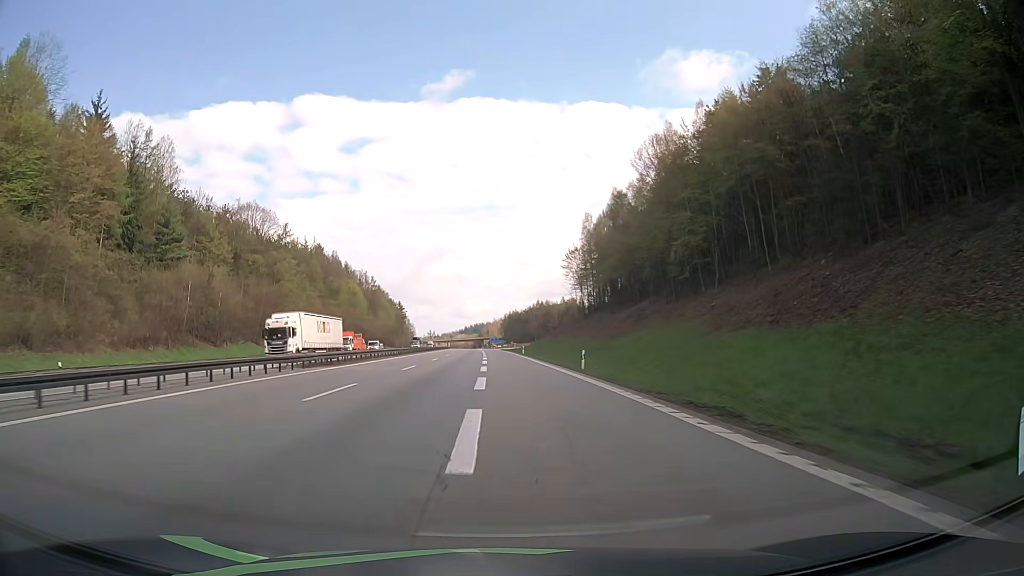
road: motorway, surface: asphalt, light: Day
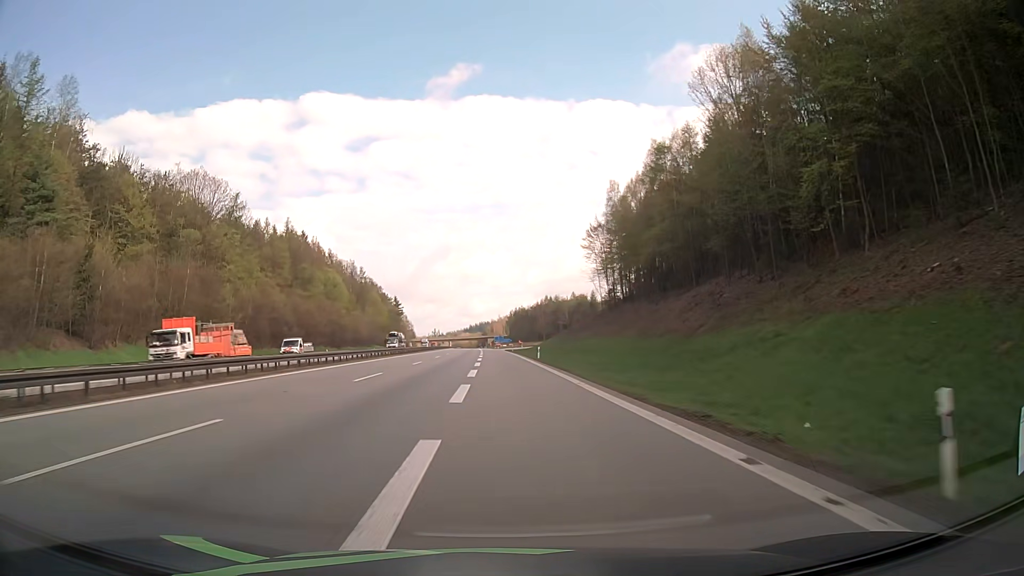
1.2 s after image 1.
(-0.2, +27.7) m; -1°
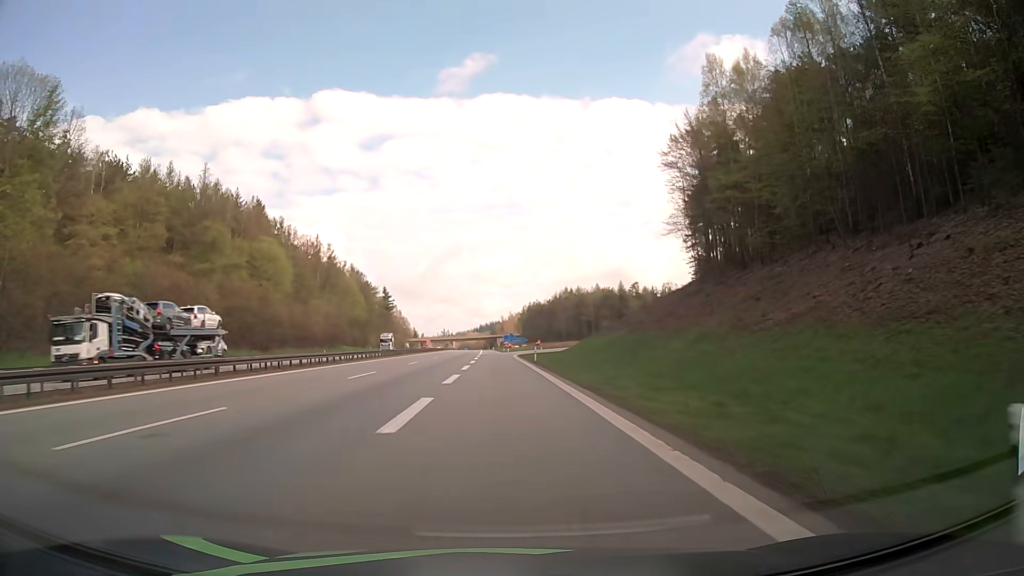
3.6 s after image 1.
(-0.2, +51.9) m; -1°
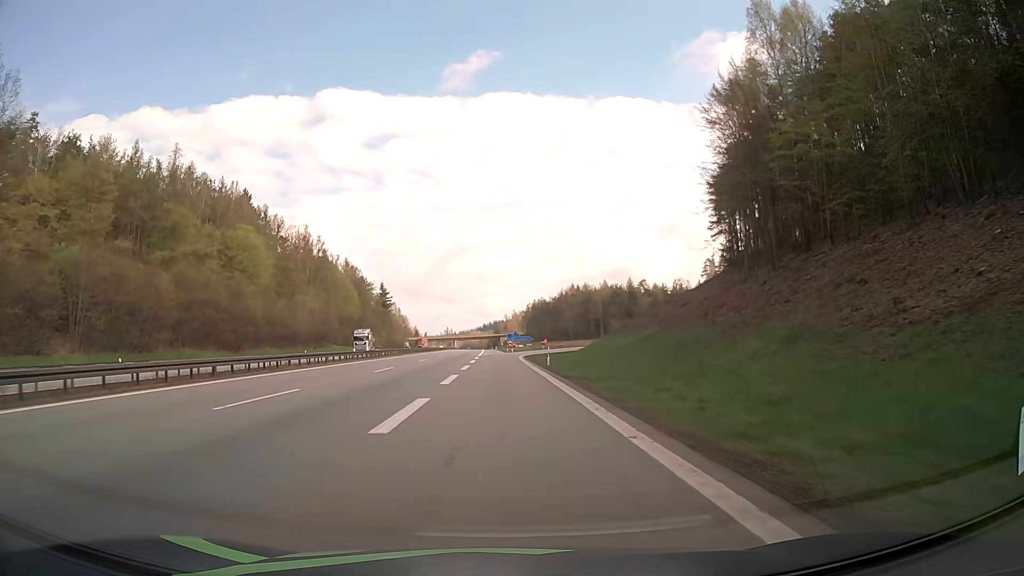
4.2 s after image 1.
(0.0, +12.3) m; 0°
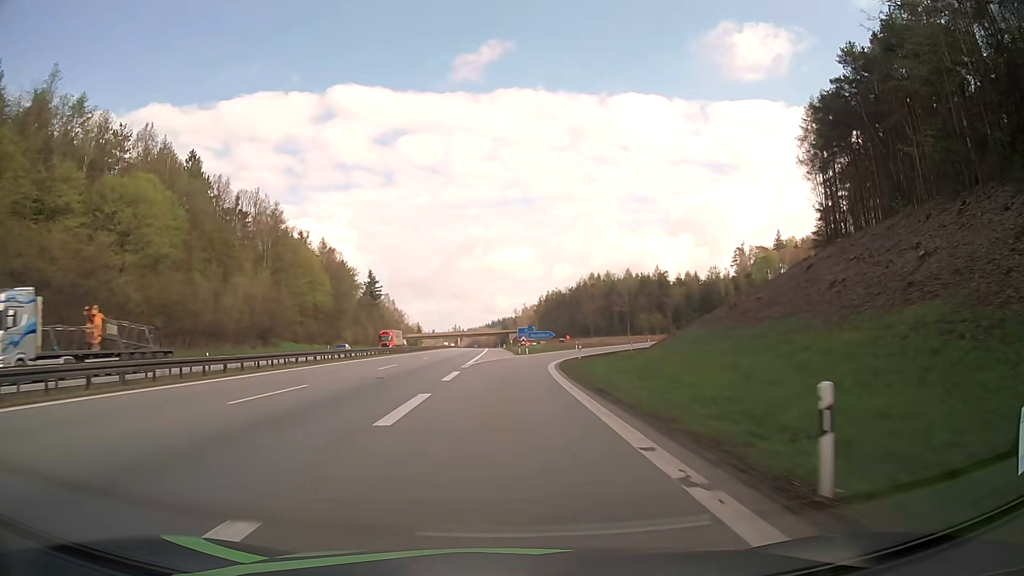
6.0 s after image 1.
(-0.2, +34.9) m; -1°
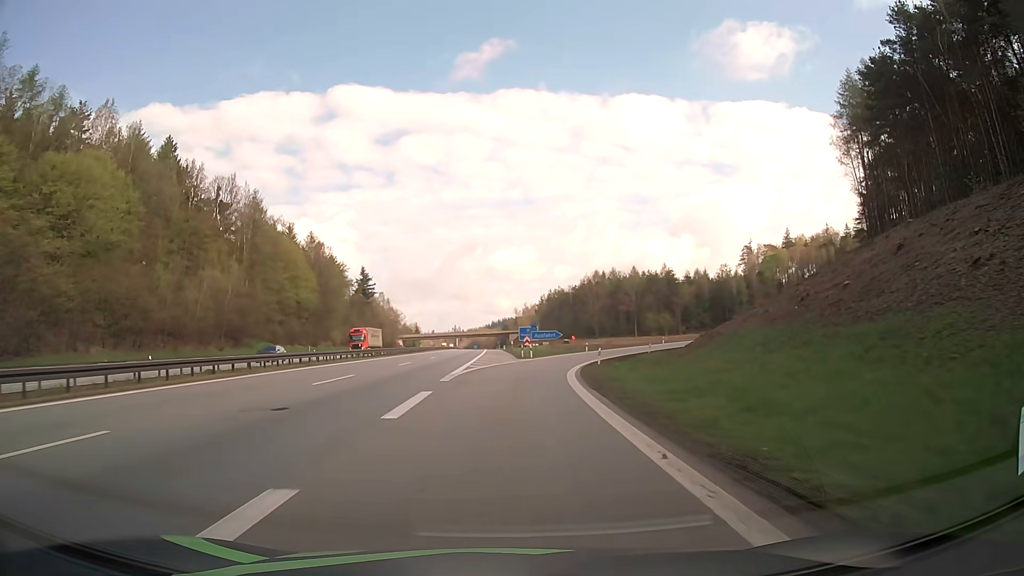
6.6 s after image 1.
(0.0, +10.8) m; 0°
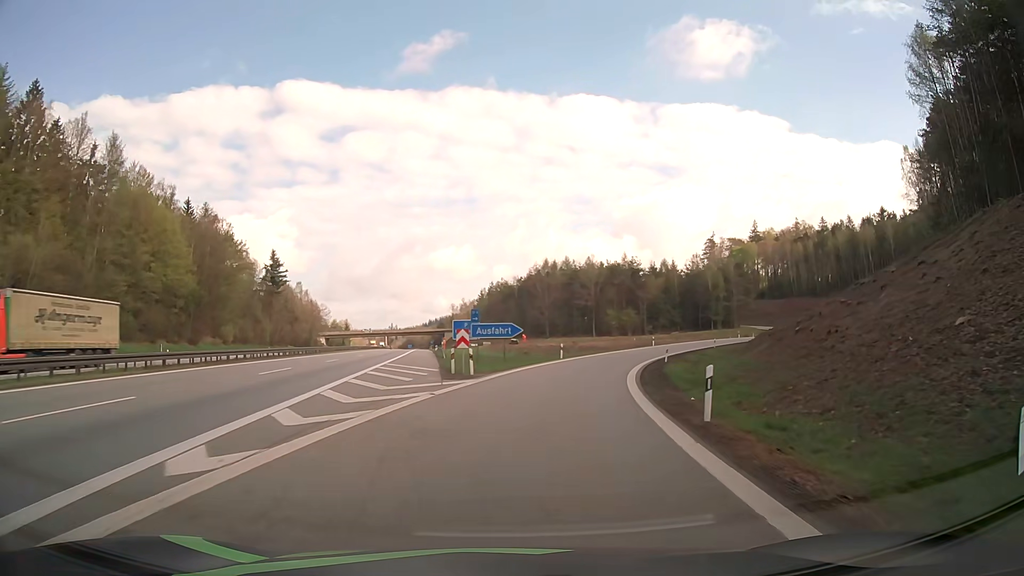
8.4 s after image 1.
(+0.8, +29.9) m; +5°
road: motorway_link
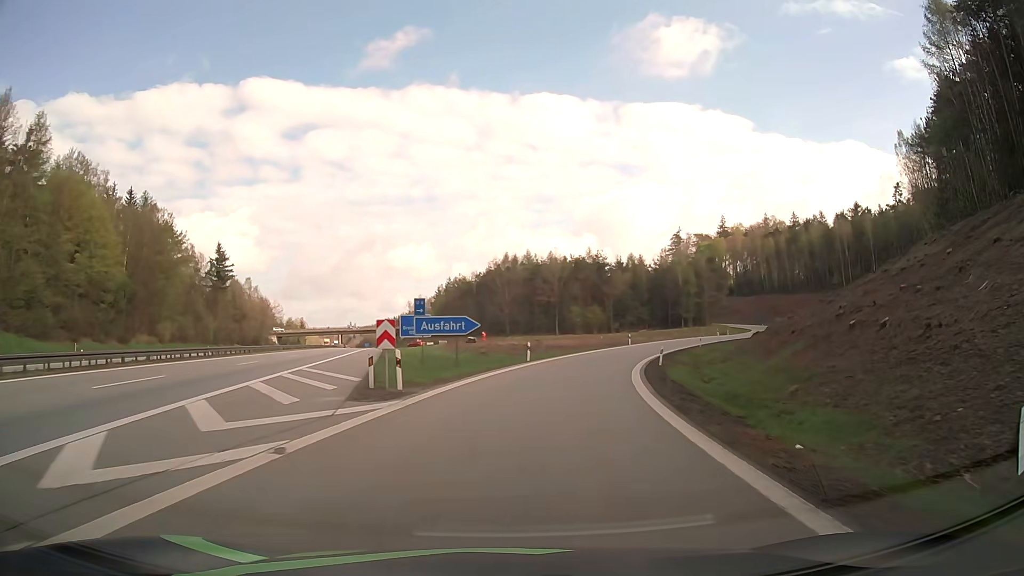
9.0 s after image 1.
(+0.3, +9.5) m; +4°
(0, +10) (+1, +20) (+3, +30) (+6, +39) (+9, +49) (+13, +58) (+17, +67) (+22, +76) (+27, +85) (+32, +93) m
